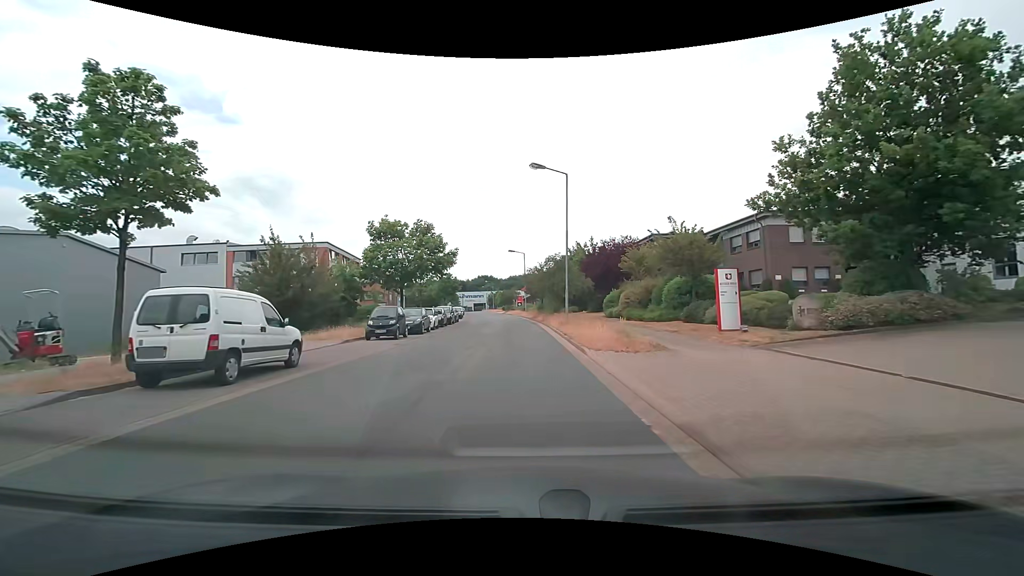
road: residential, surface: asphalt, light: Day
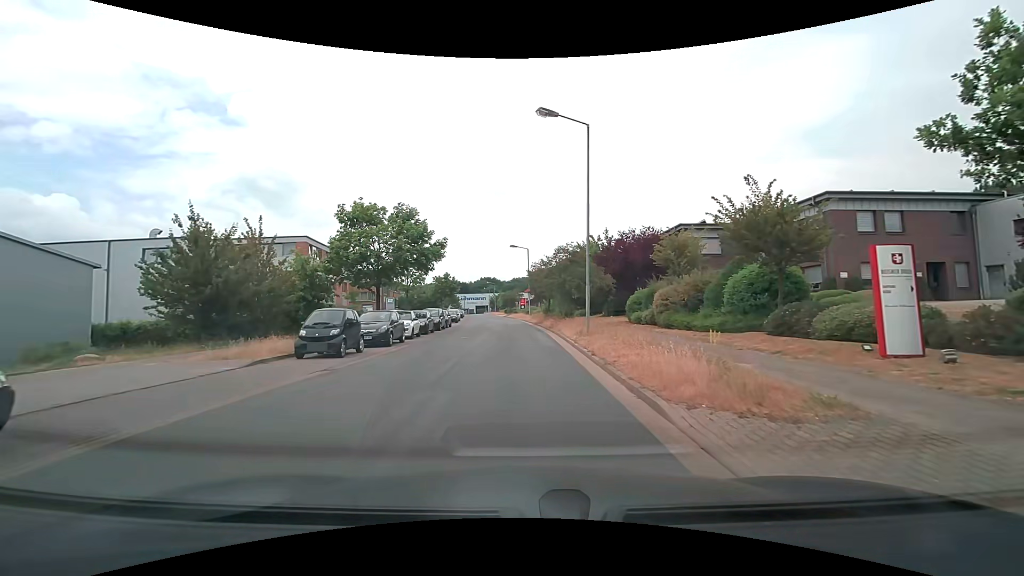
(0.0, +7.3) m; -1°
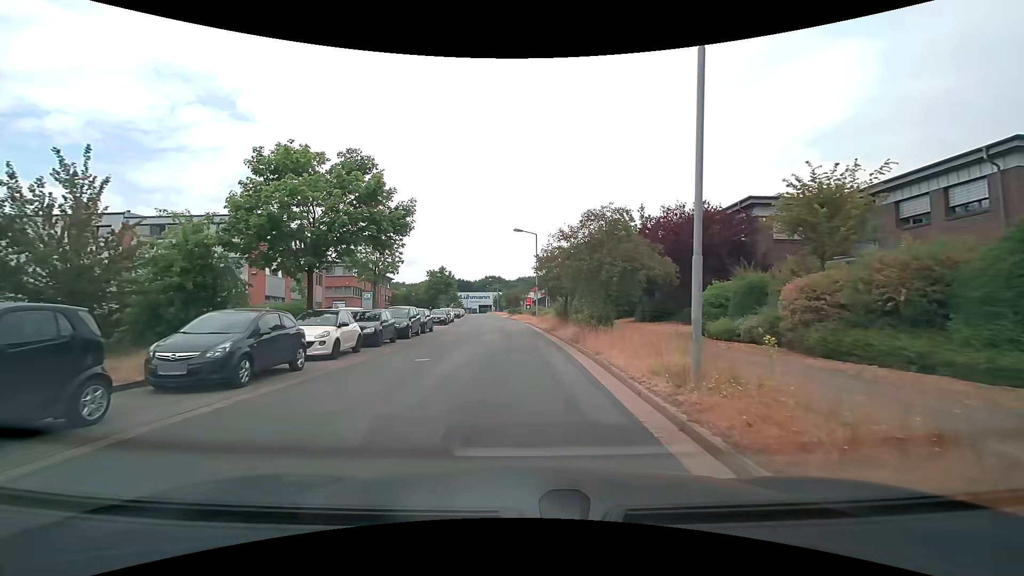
(0.0, +11.1) m; 0°
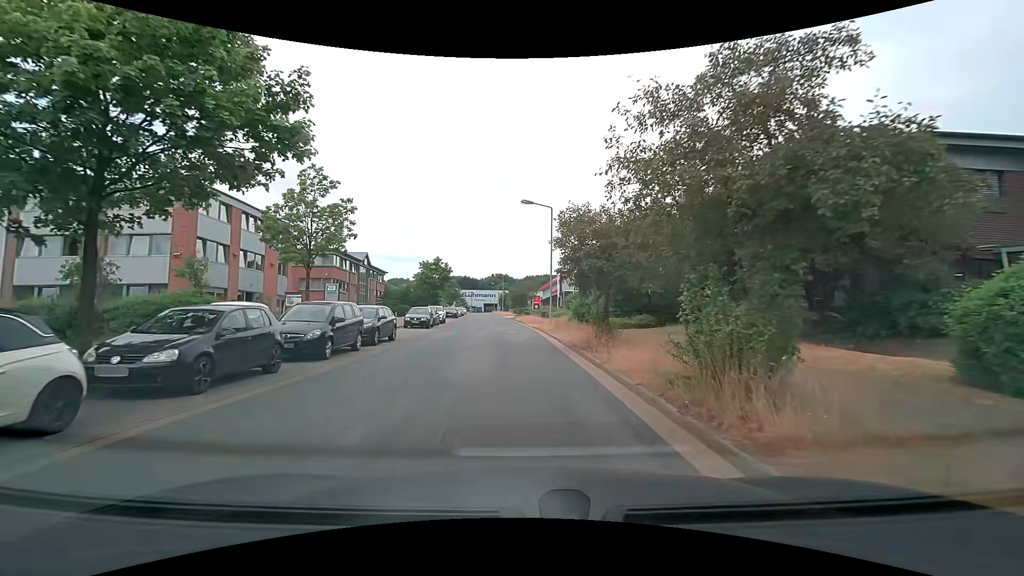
(-0.1, +11.4) m; -1°
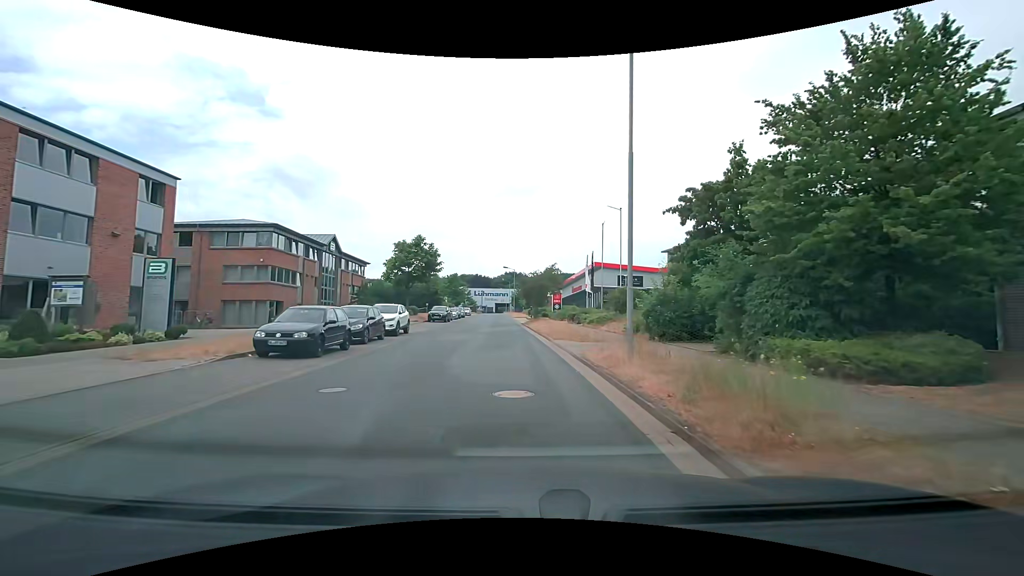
(-0.2, +20.5) m; -1°
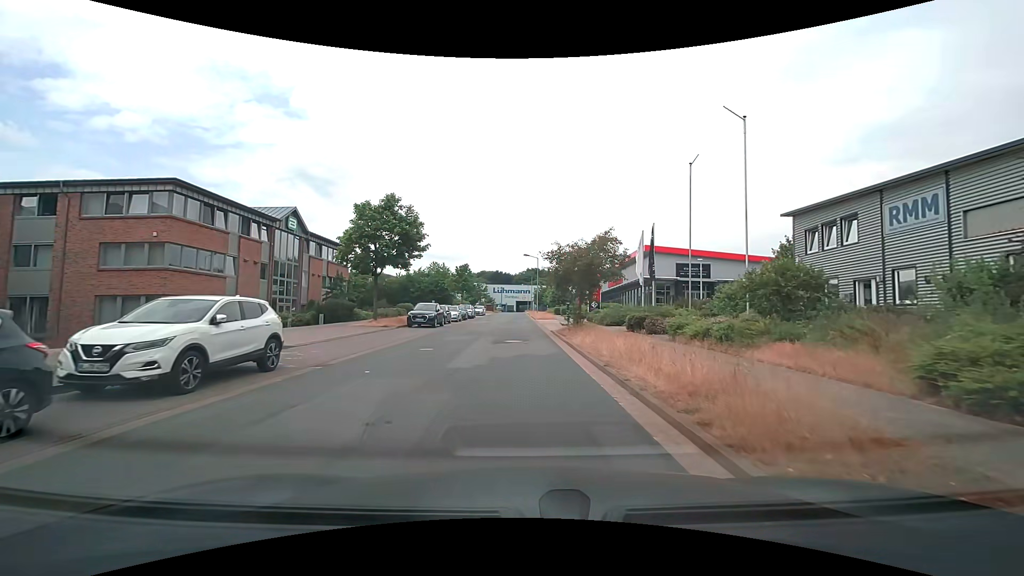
(-0.5, +17.1) m; -2°
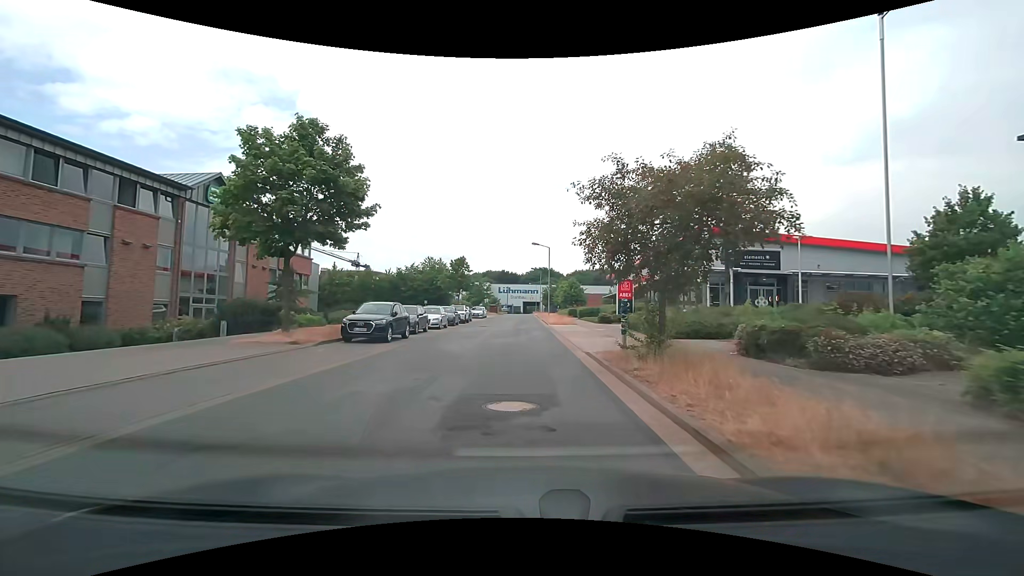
(-0.3, +12.8) m; -2°
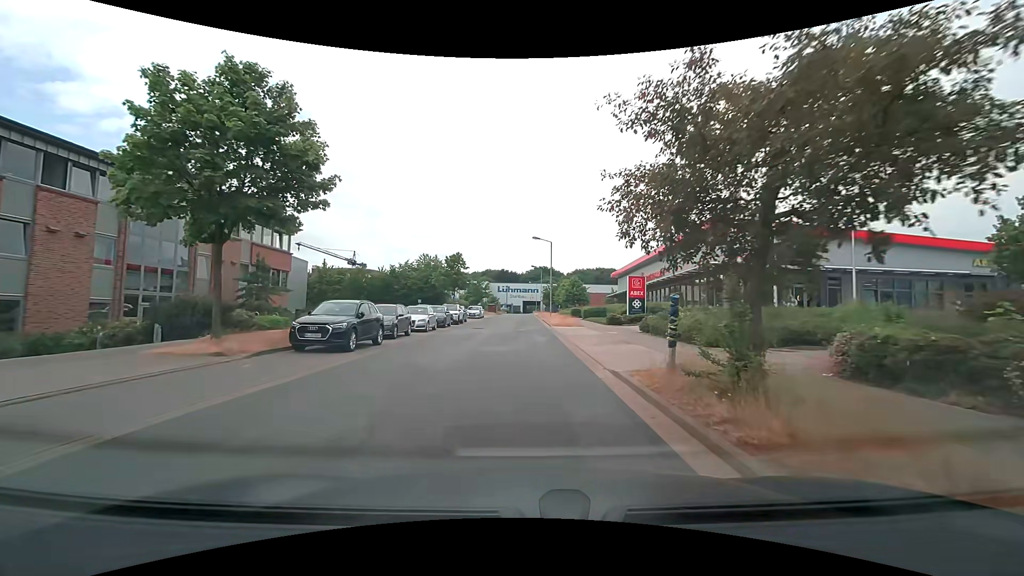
(0.0, +4.2) m; 0°
(0, +10) (0, +20) (0, +30) (0, +40) (0, +50) (0, +60) (+1, +70) (+1, +80) (+1, +90) (+1, +100) m
